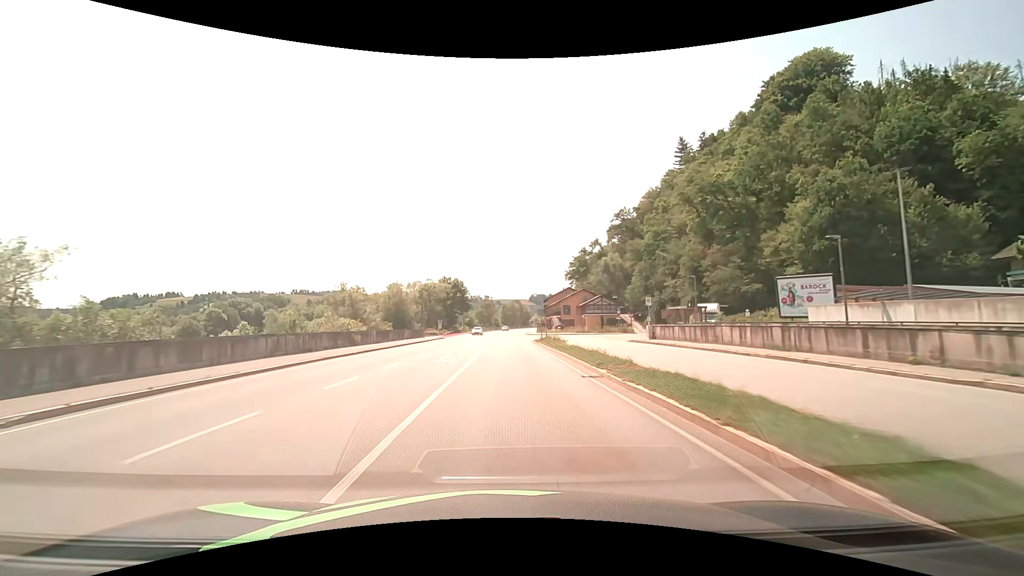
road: primary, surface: asphalt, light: Day
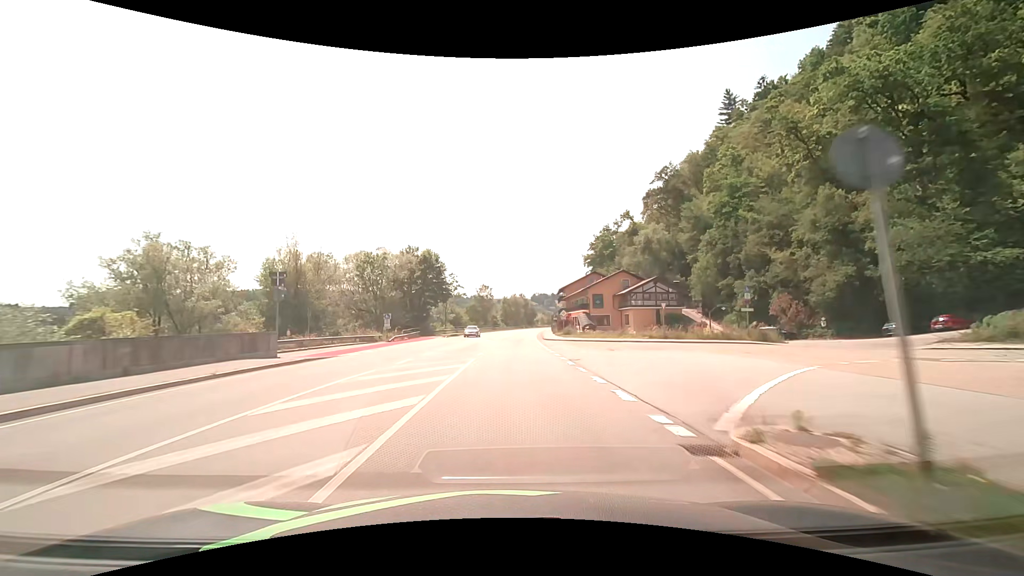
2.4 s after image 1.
(-0.1, +43.2) m; 0°
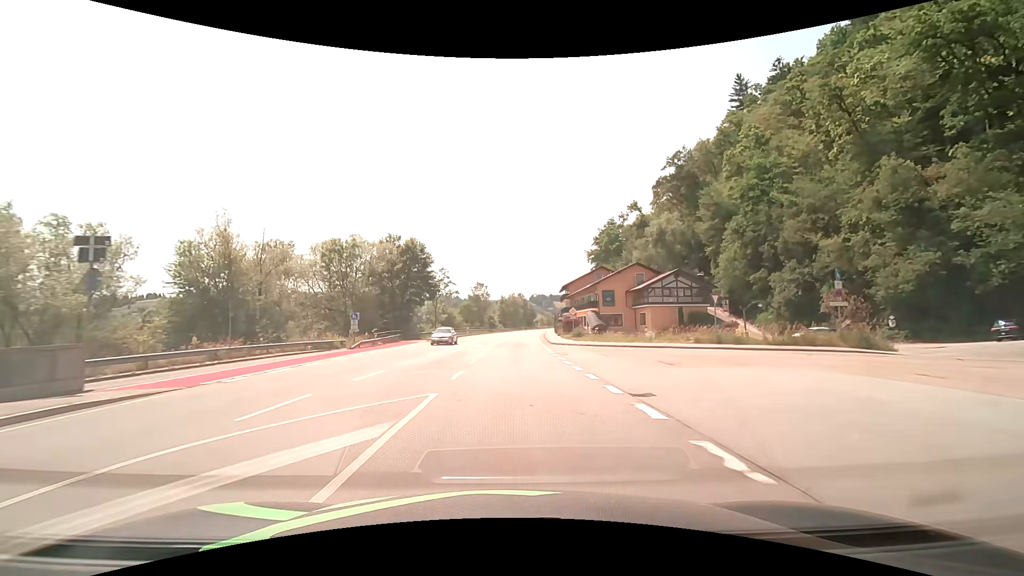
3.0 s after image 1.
(0.0, +10.8) m; 0°
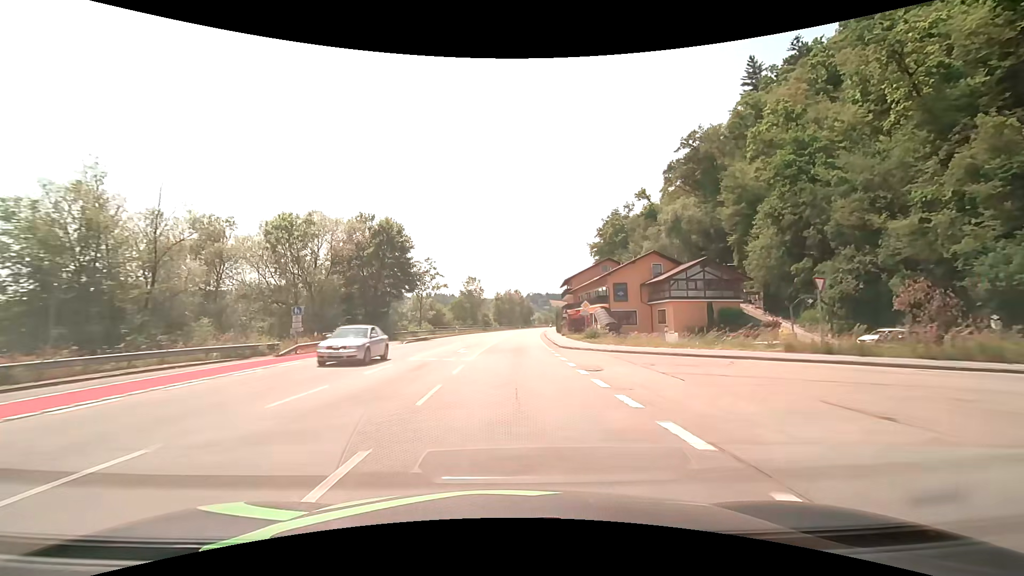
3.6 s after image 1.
(0.0, +10.8) m; 0°
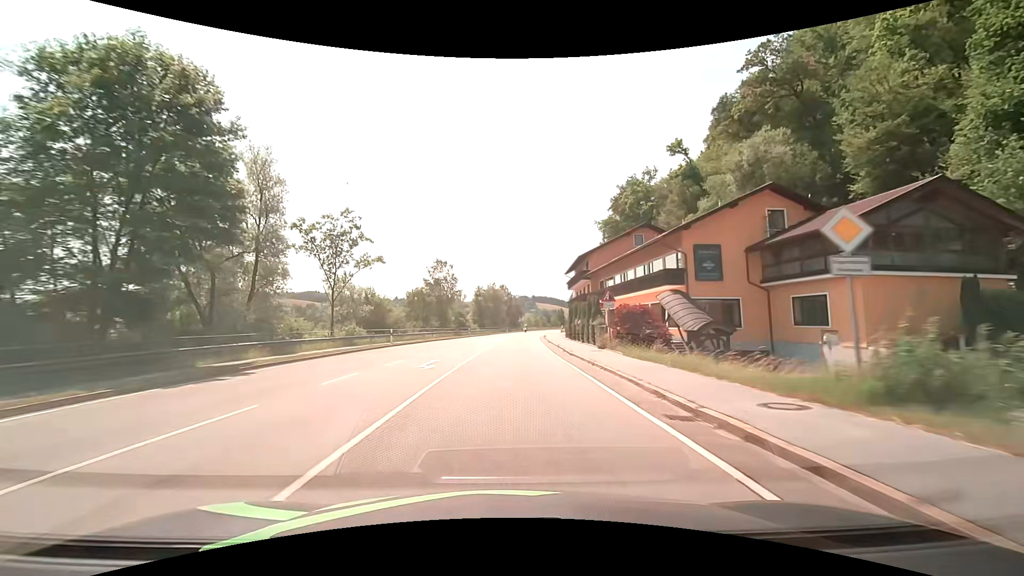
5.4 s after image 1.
(+0.4, +32.3) m; +2°
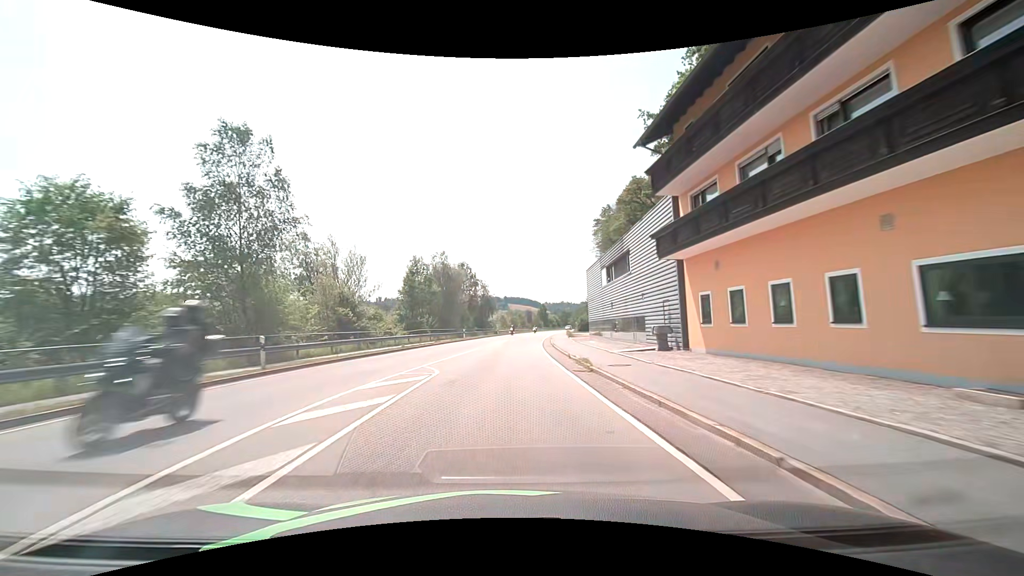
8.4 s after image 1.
(+1.6, +53.7) m; +3°
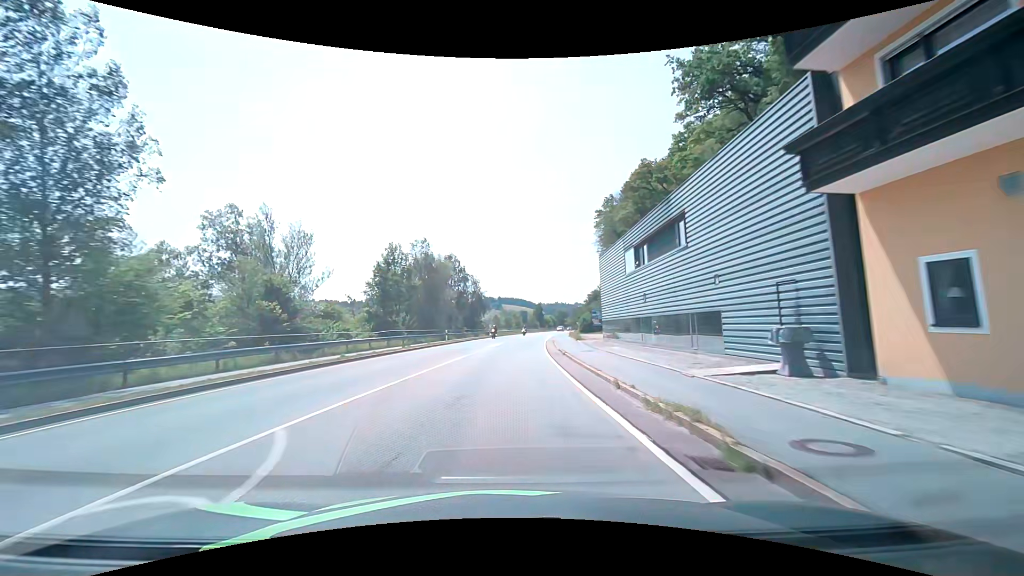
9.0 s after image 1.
(+0.1, +10.7) m; +1°
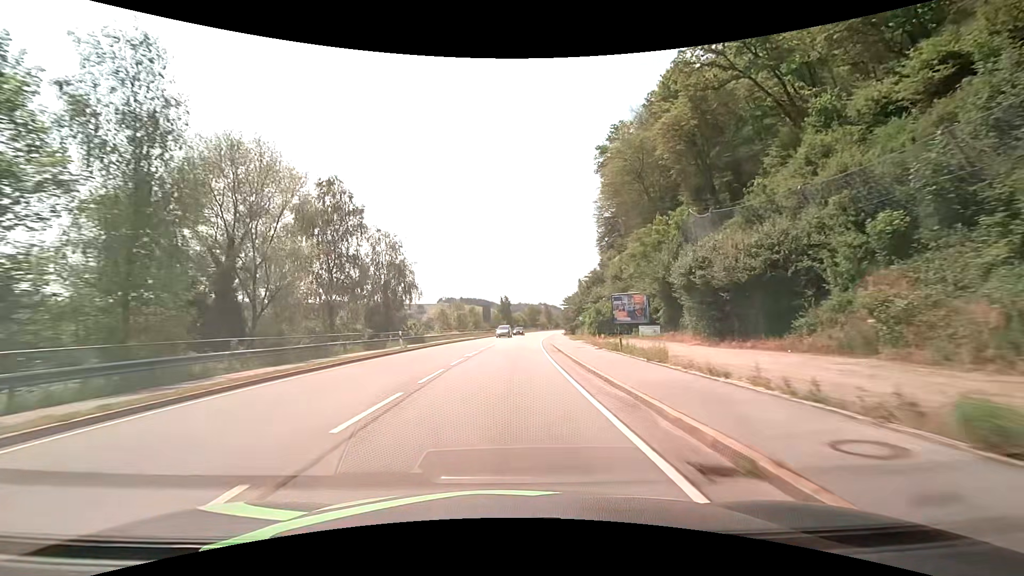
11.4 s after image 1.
(+1.3, +42.9) m; +4°
(0, +10) (0, +20) (+1, +30) (+1, +40) (+2, +50) (+2, +60) (+3, +70) (+4, +80) (+6, +90) (+7, +100) m
